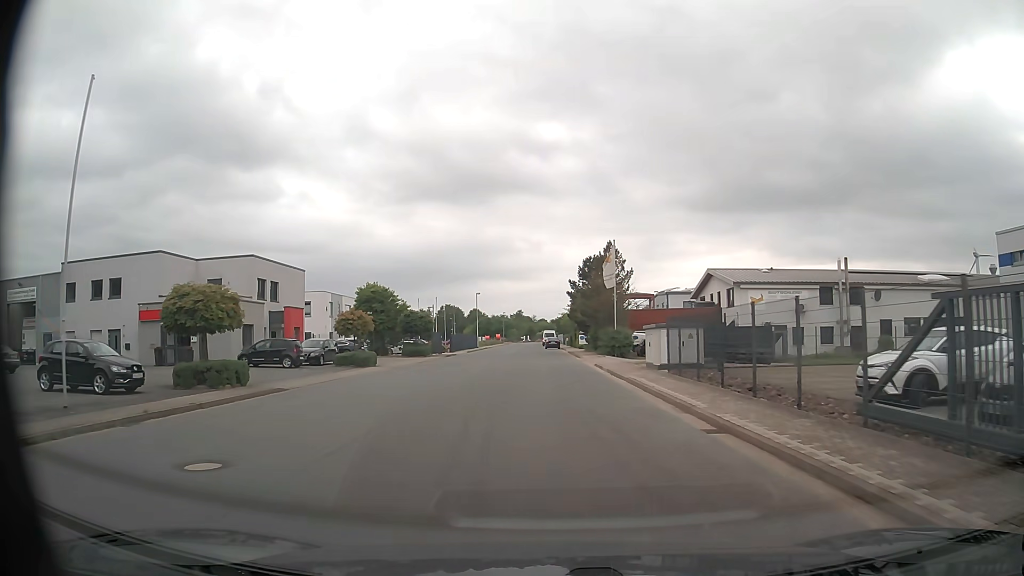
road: unclassified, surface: asphalt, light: Day
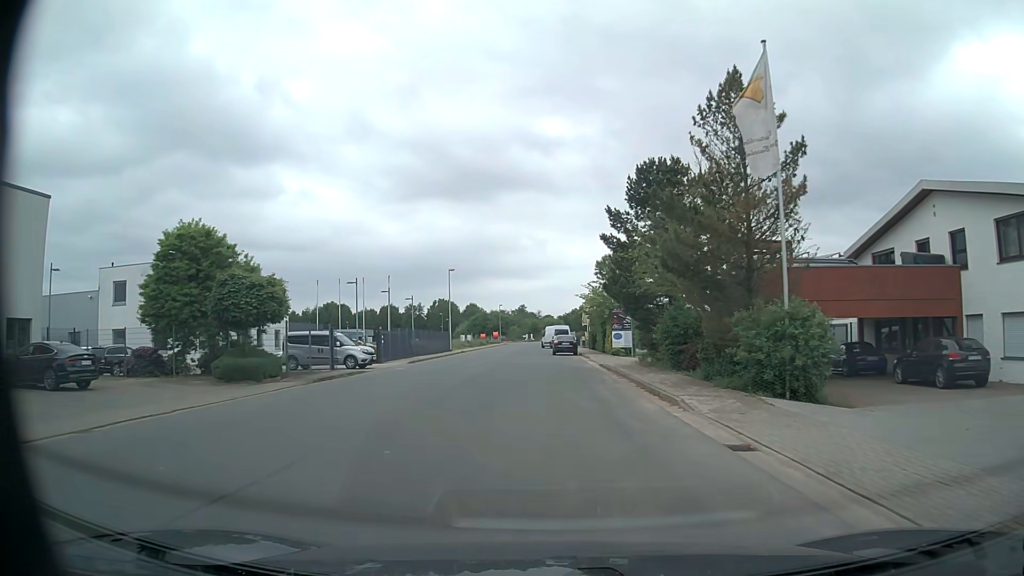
(-0.2, +32.7) m; 0°
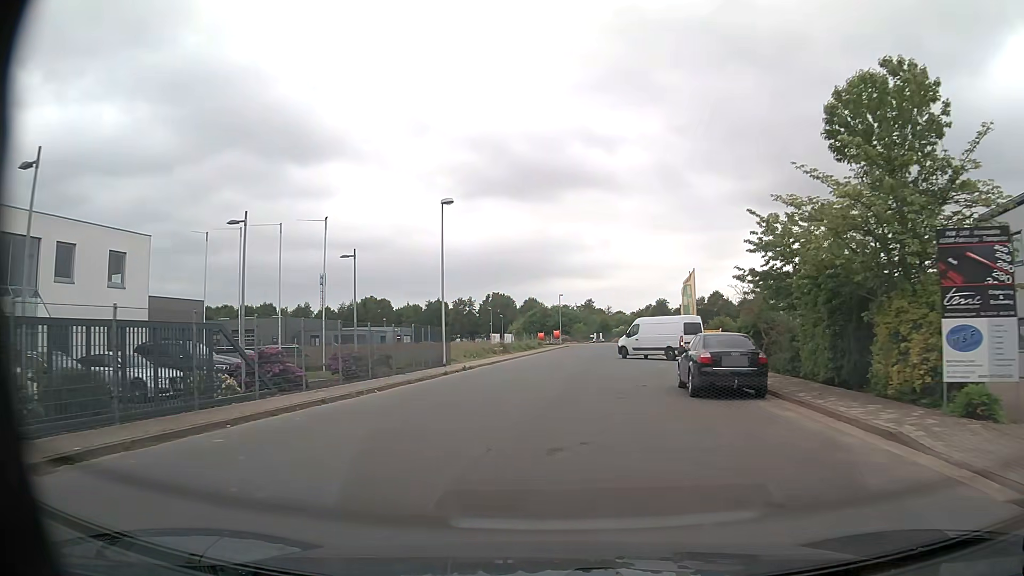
(-1.2, +32.9) m; -6°
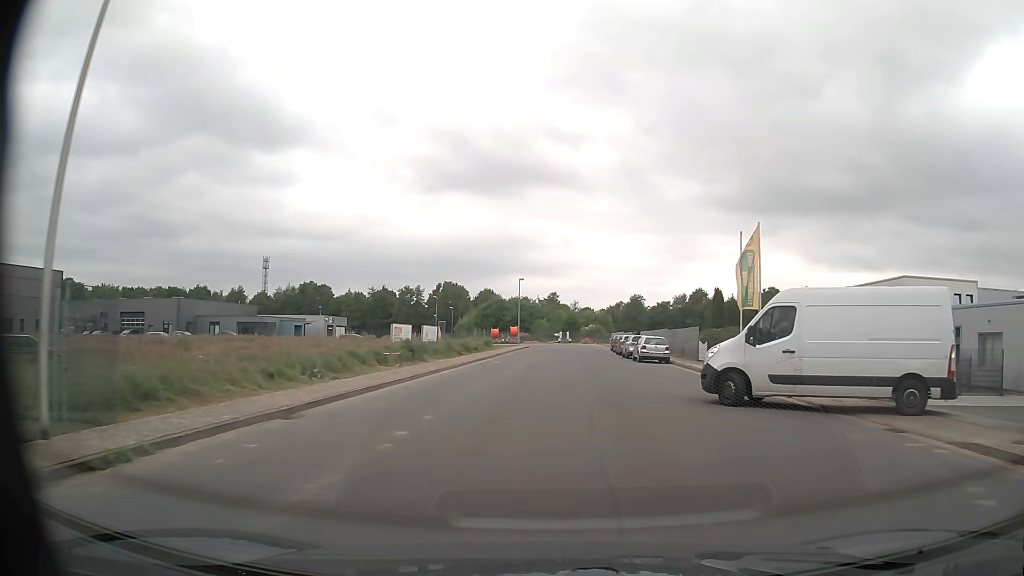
(+0.4, +25.0) m; +4°
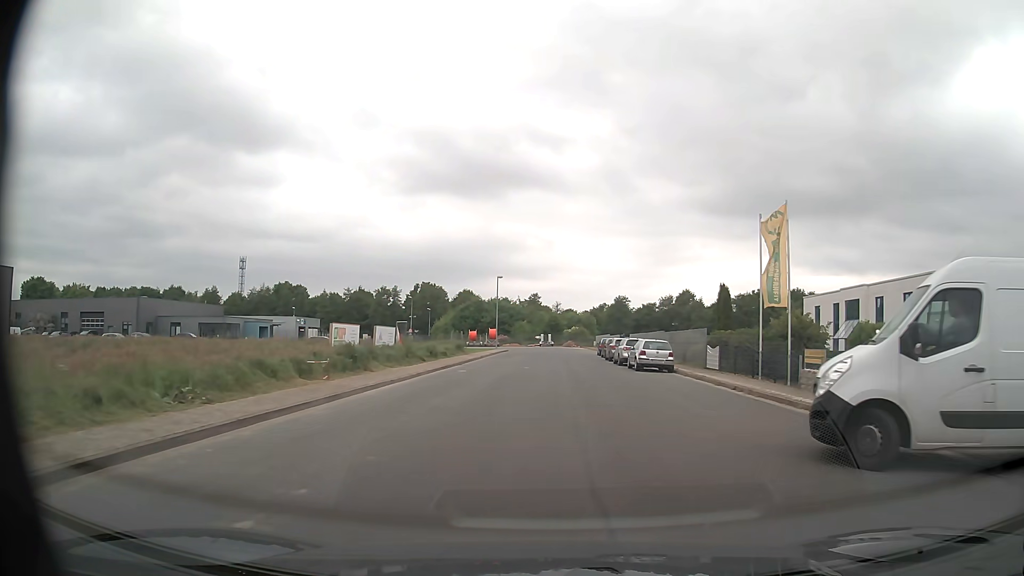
(+0.1, +6.3) m; +1°
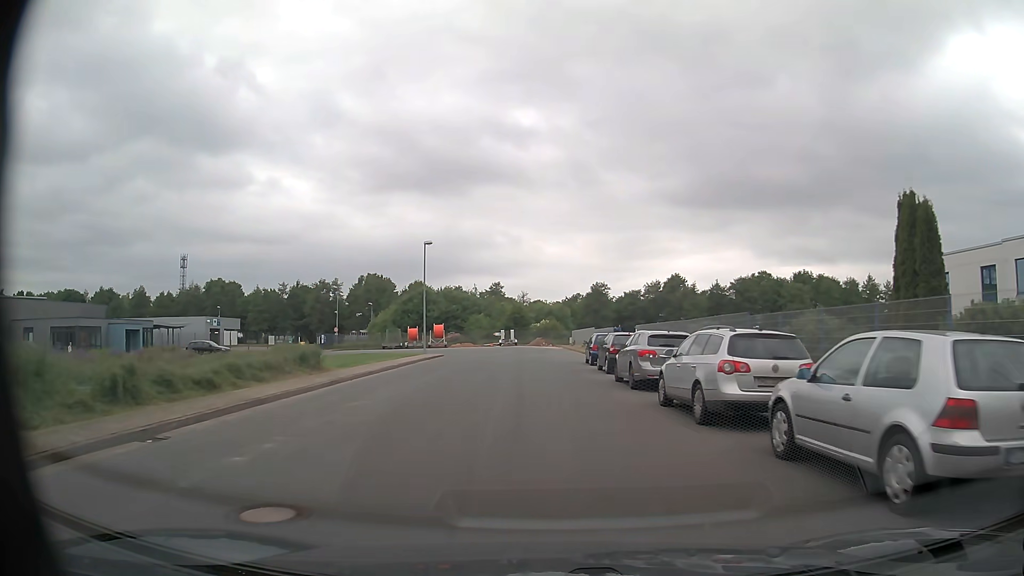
(+1.0, +25.5) m; +3°
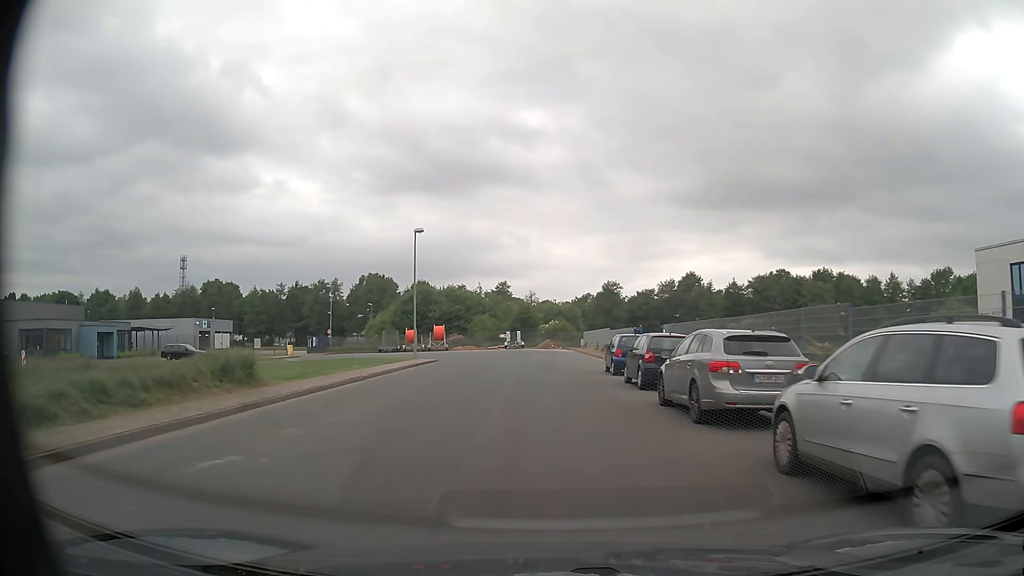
(0.0, +6.5) m; -1°
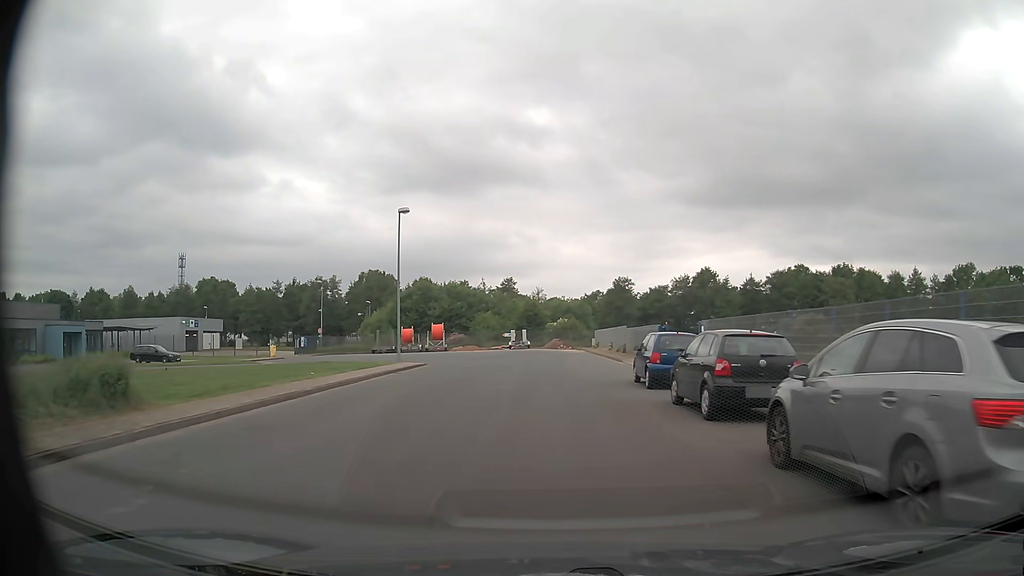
(0.0, +6.5) m; -1°
